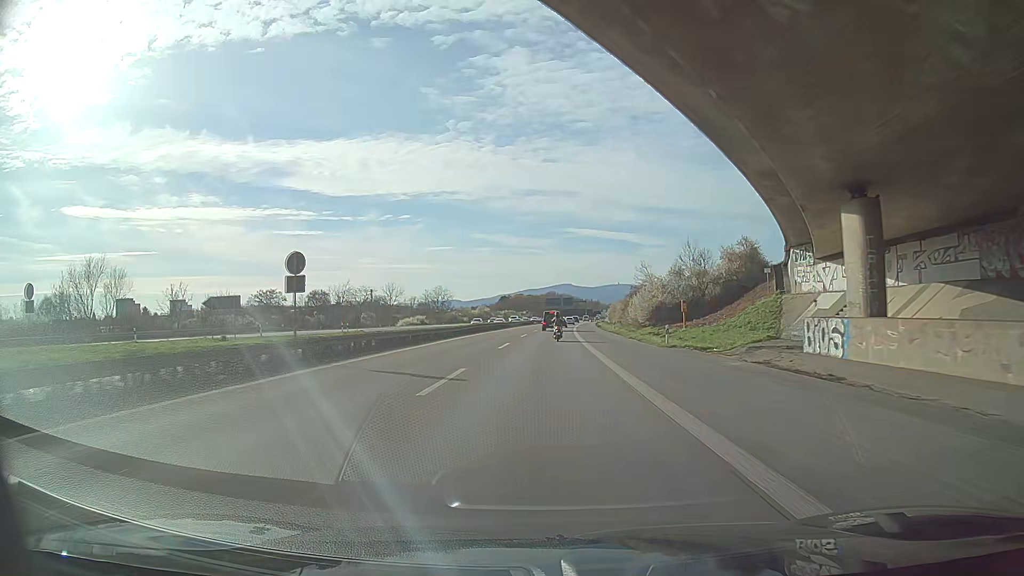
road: motorway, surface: asphalt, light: Day
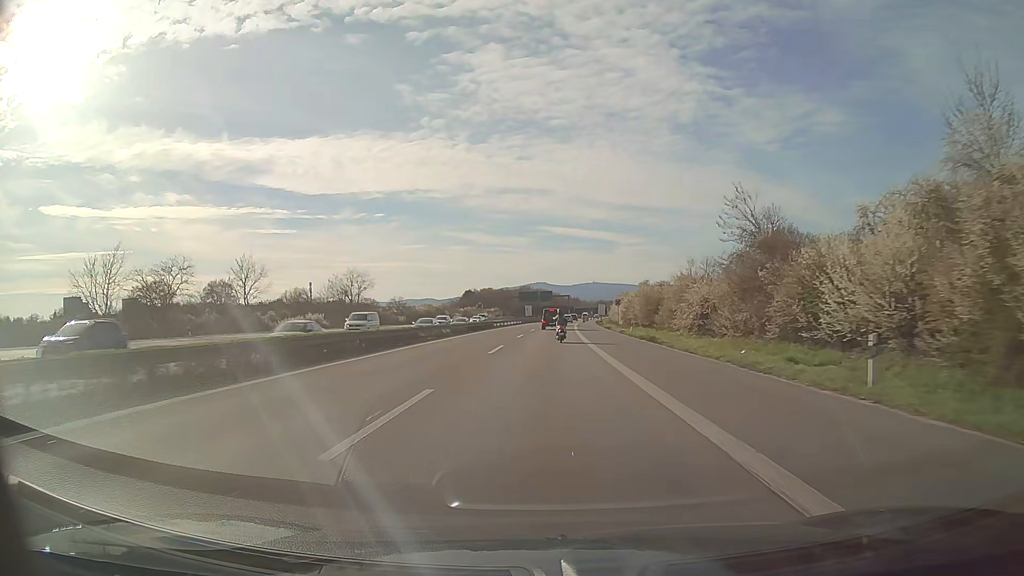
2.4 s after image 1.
(+0.8, +59.4) m; +2°
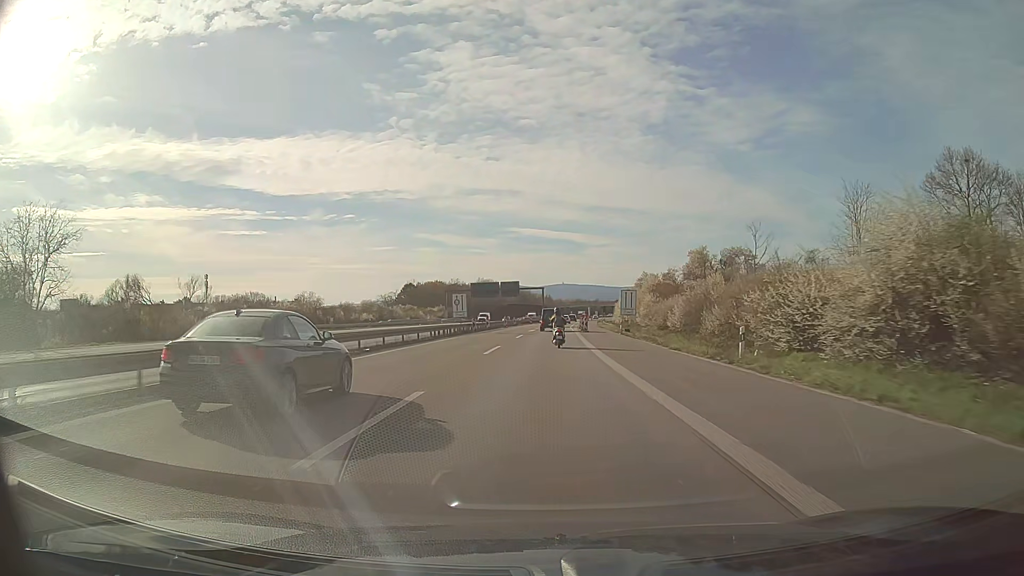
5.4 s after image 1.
(+1.7, +72.2) m; +3°
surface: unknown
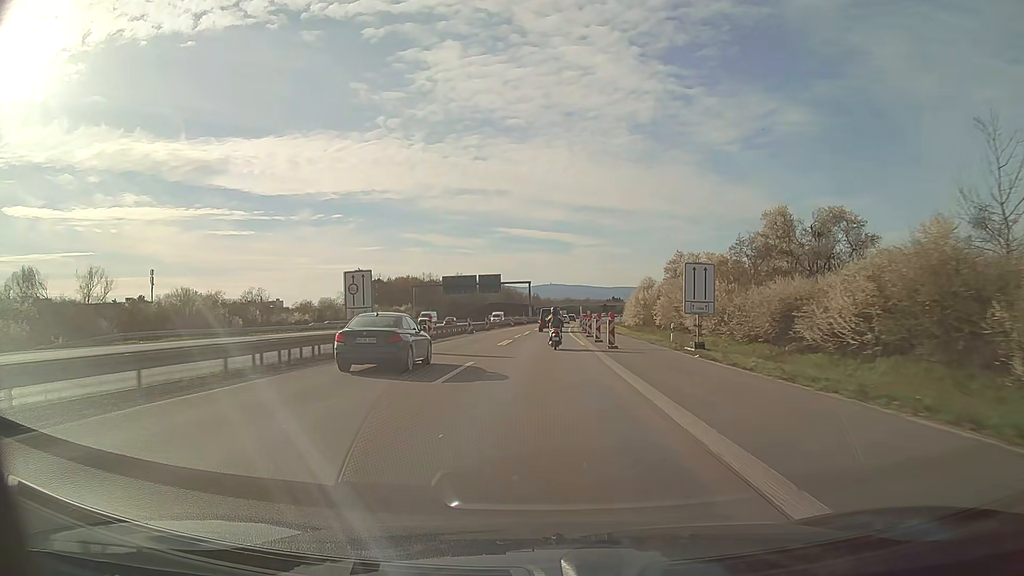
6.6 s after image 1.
(+0.3, +28.2) m; +1°
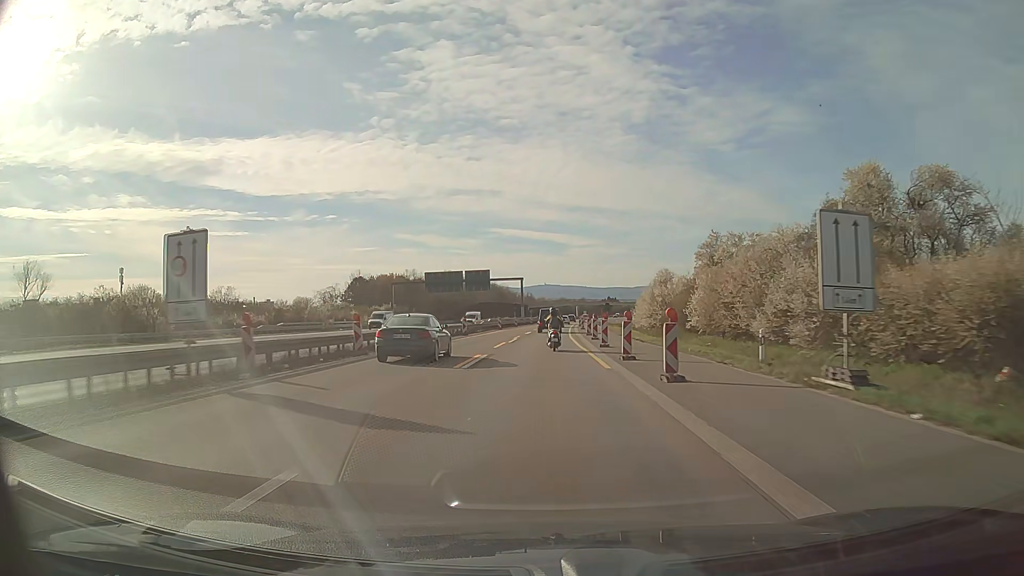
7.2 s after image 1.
(+0.1, +14.0) m; 0°
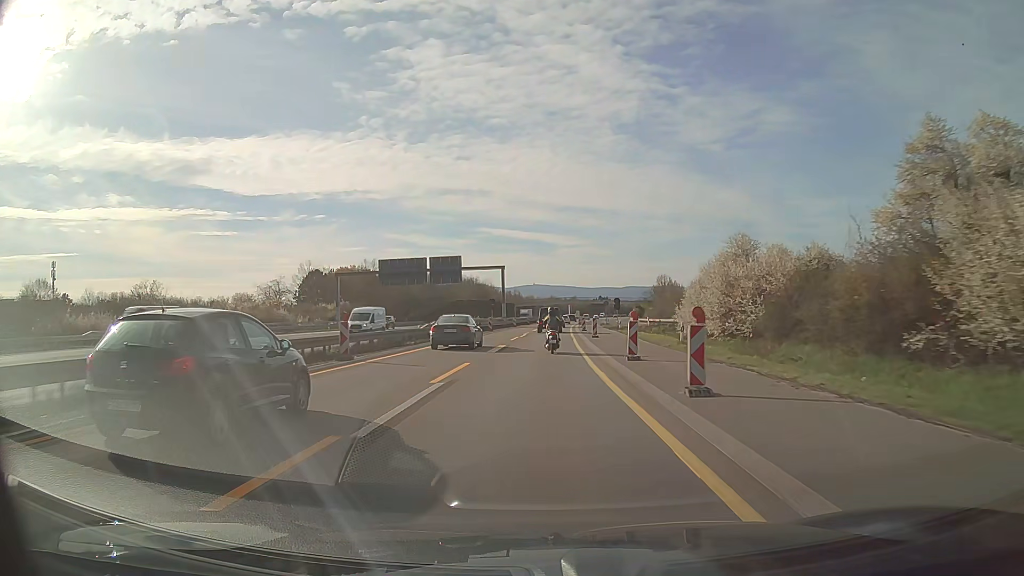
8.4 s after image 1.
(+0.2, +27.8) m; +1°
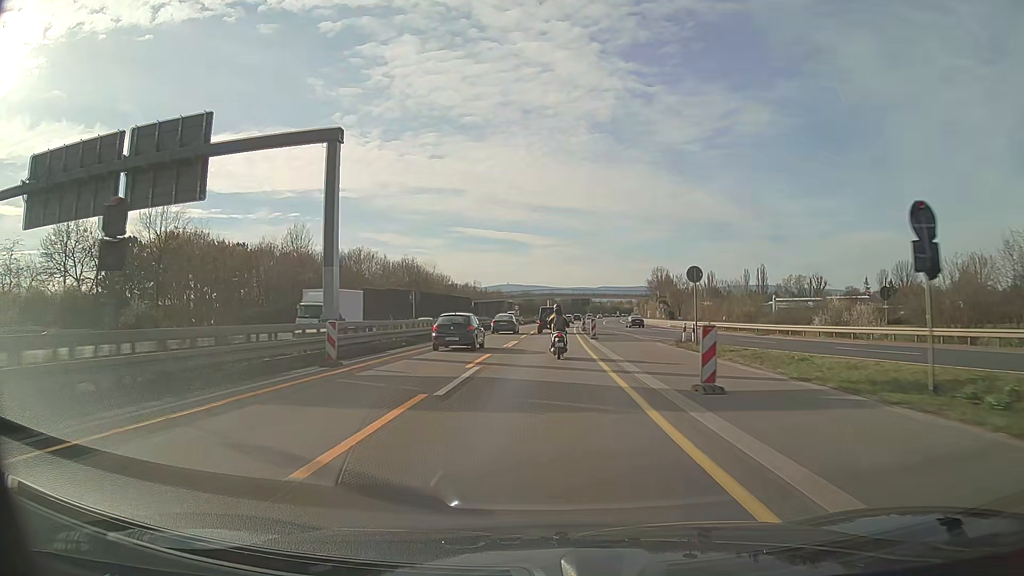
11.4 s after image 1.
(+1.5, +68.0) m; +2°
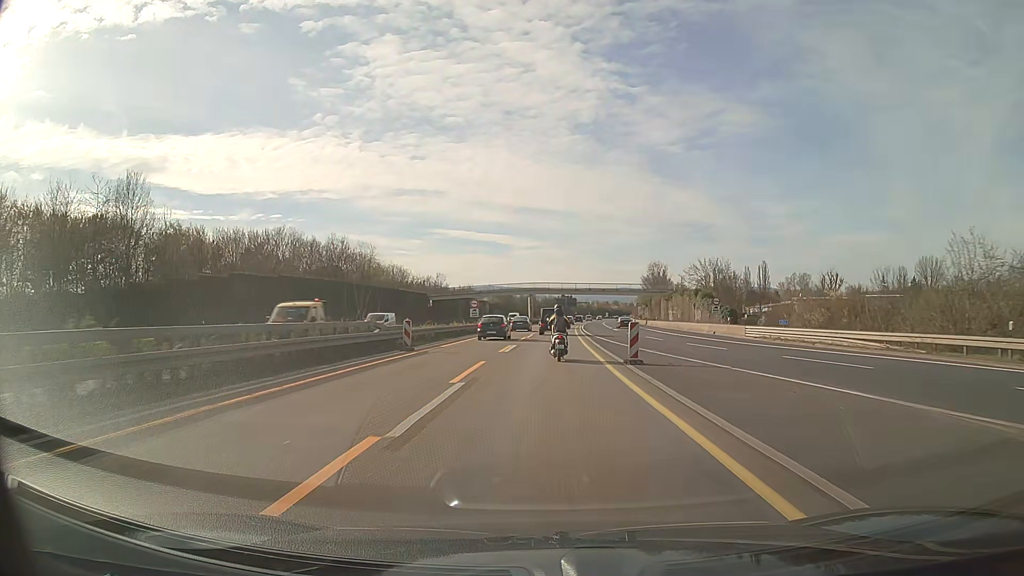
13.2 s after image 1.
(+0.4, +39.9) m; +1°
(0, +10) (0, +20) (0, +30) (+1, +40) (+1, +50) (+1, +60) (+2, +70) (+2, +80) (+3, +90) (+3, +100) m
